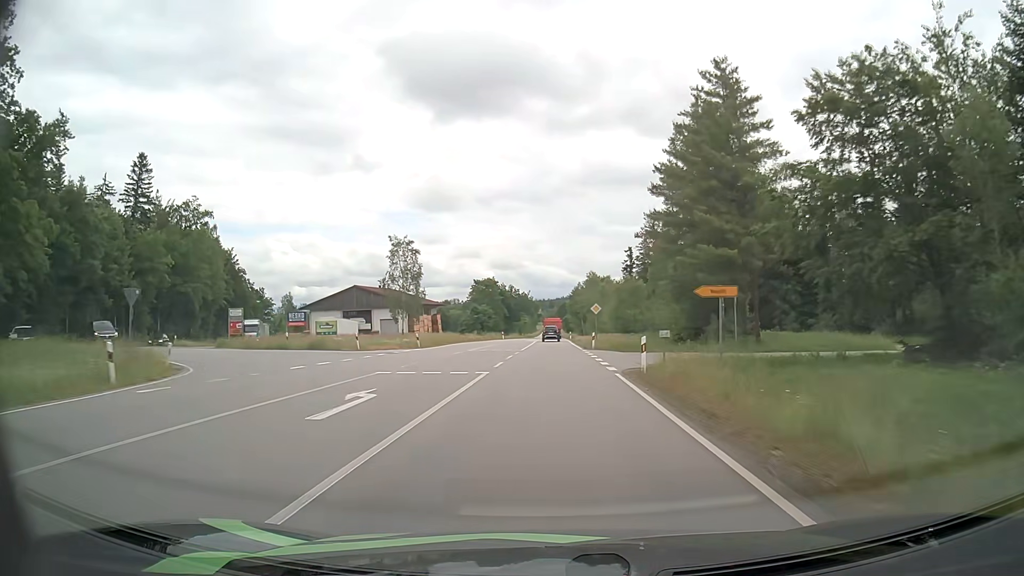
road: secondary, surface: asphalt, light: Day
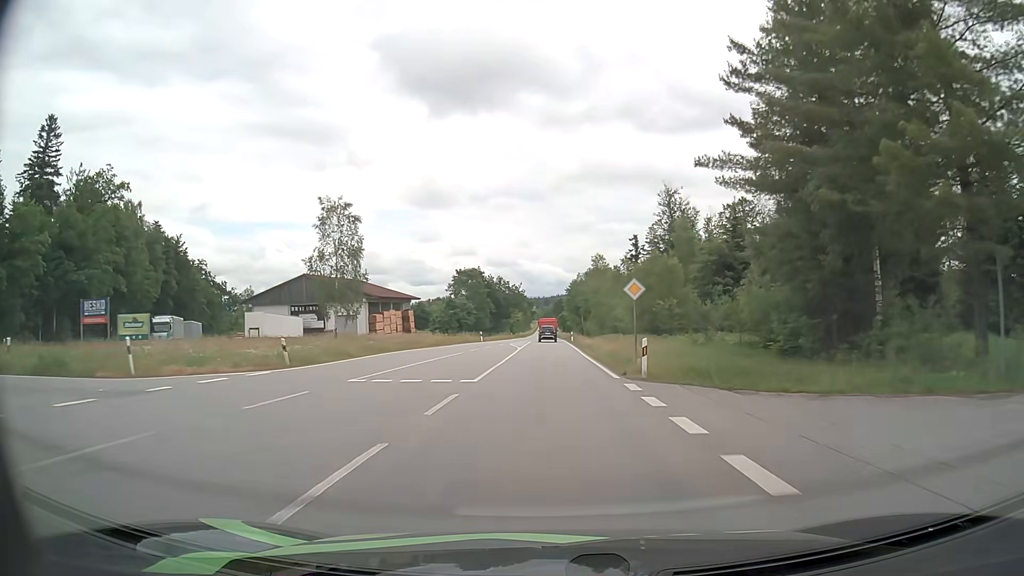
(0.0, +24.0) m; 0°
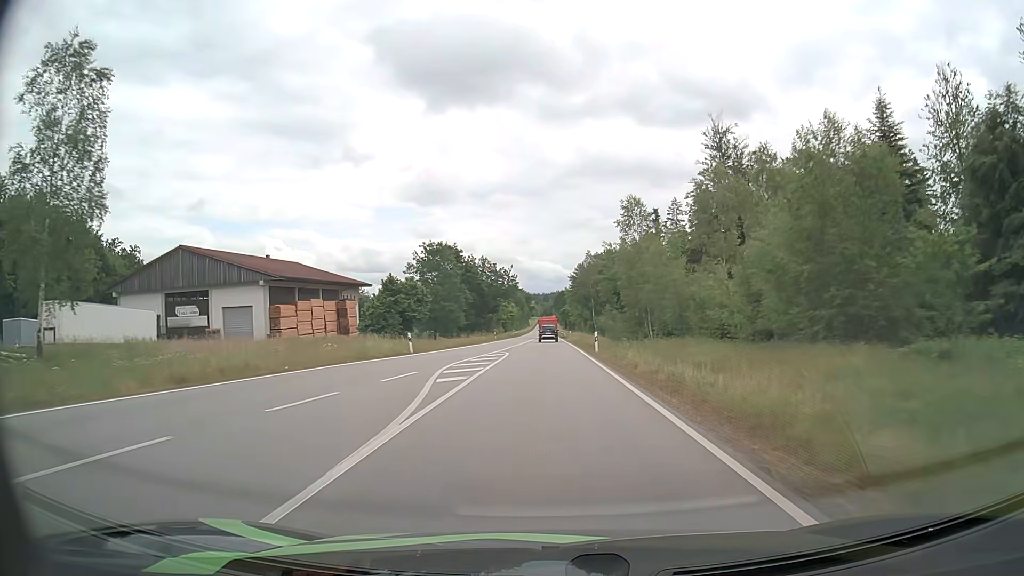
(0.0, +36.3) m; 0°
(0, +10) (0, +20) (0, +30) (0, +40) (0, +50) (0, +60) (0, +70) (0, +80) (0, +90) (0, +100) m
